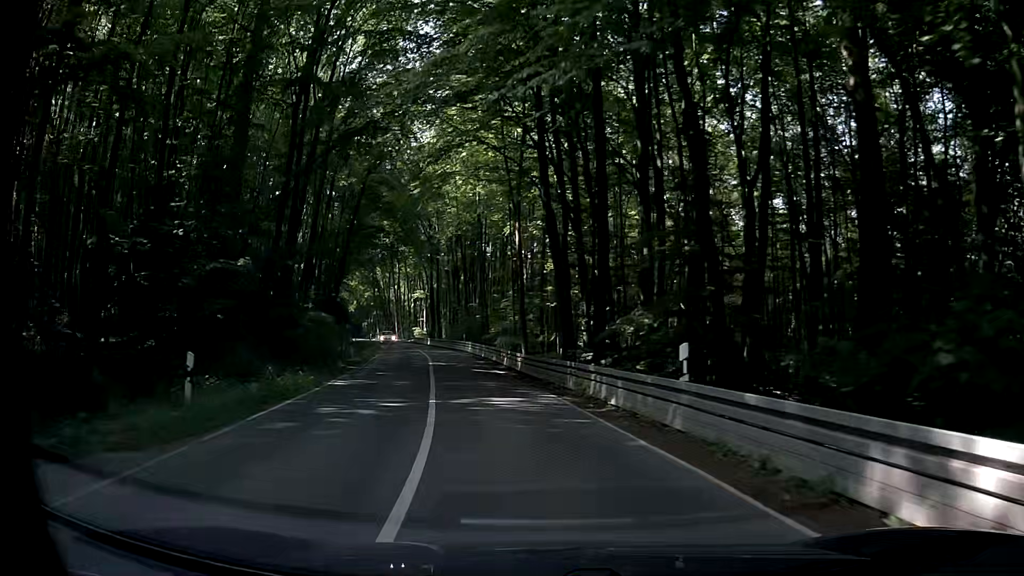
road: secondary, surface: asphalt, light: Day
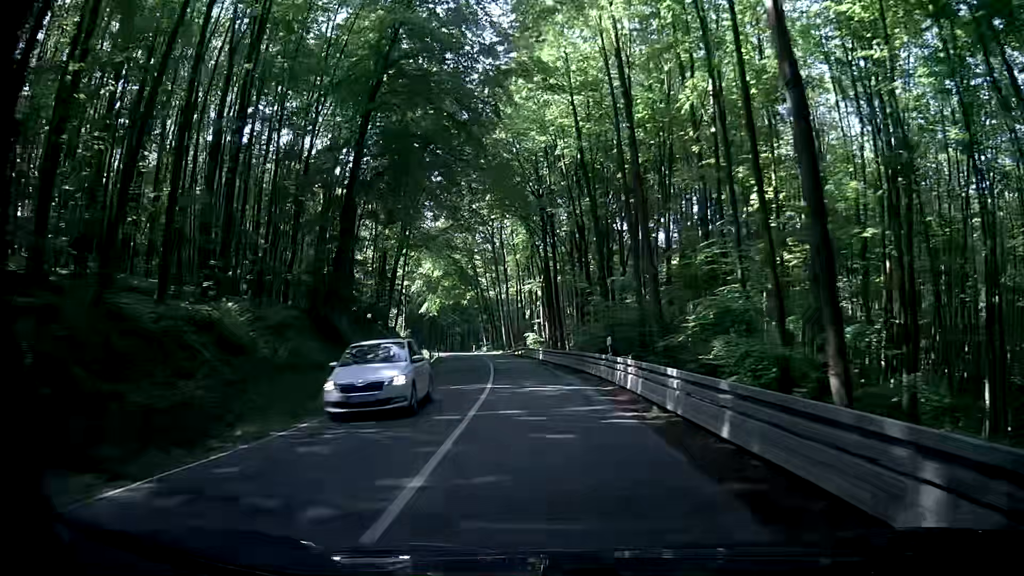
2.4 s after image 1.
(-3.9, +33.0) m; -12°
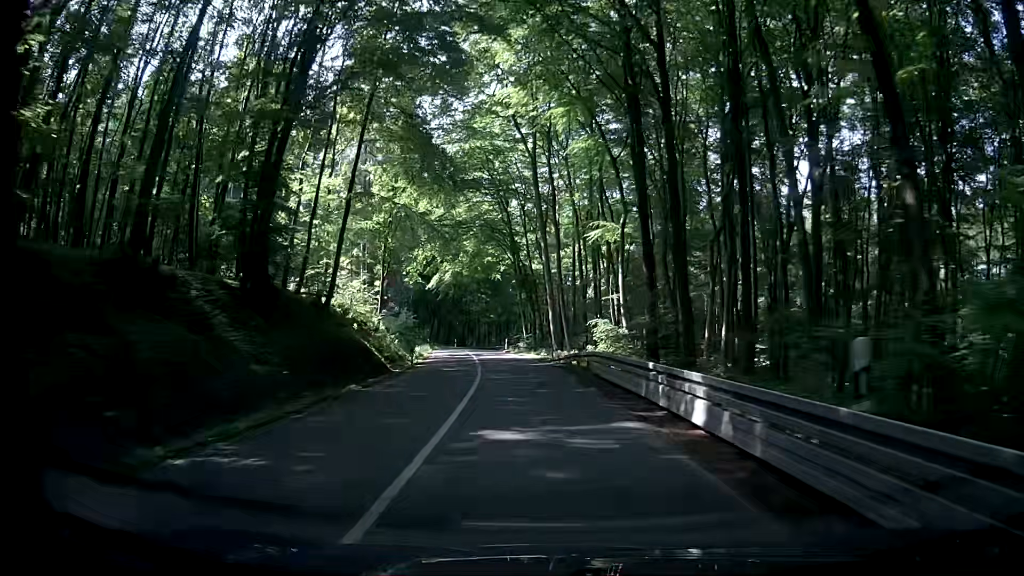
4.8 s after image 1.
(-2.3, +35.9) m; -5°
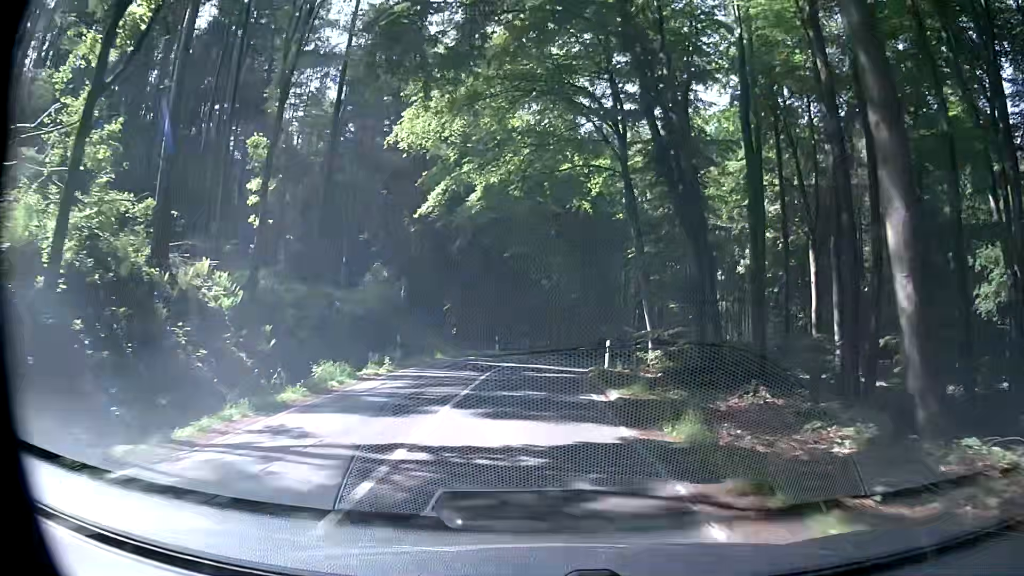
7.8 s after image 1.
(-2.7, +40.9) m; -5°
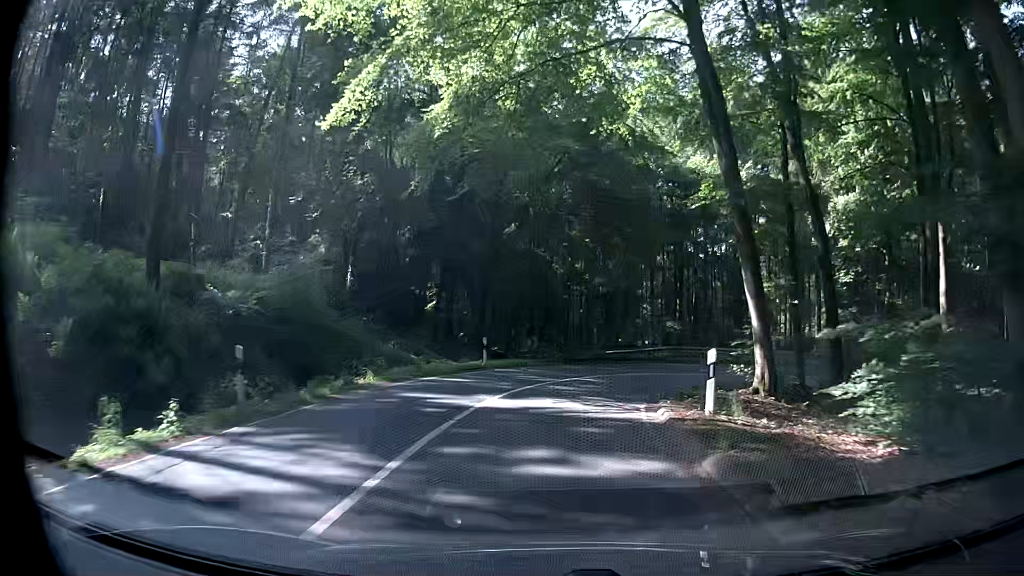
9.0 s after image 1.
(-0.6, +13.9) m; -4°
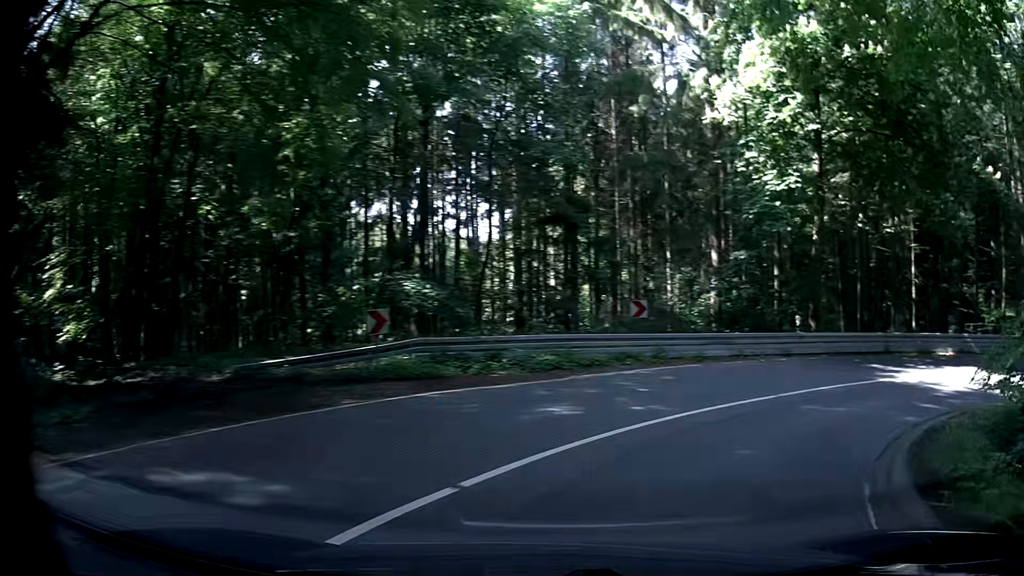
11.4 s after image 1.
(+2.0, +21.9) m; +20°
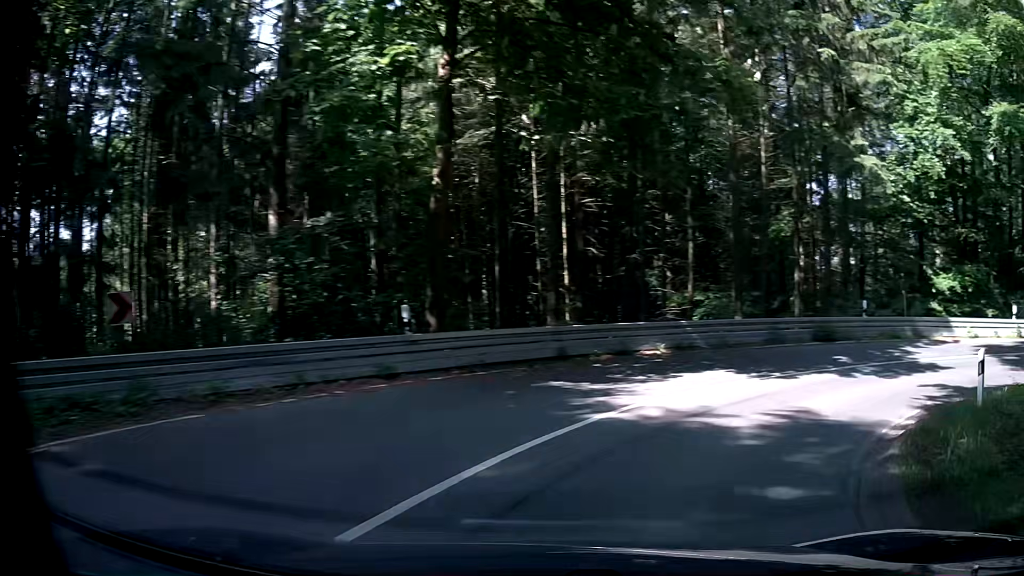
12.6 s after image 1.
(+2.8, +9.3) m; +33°
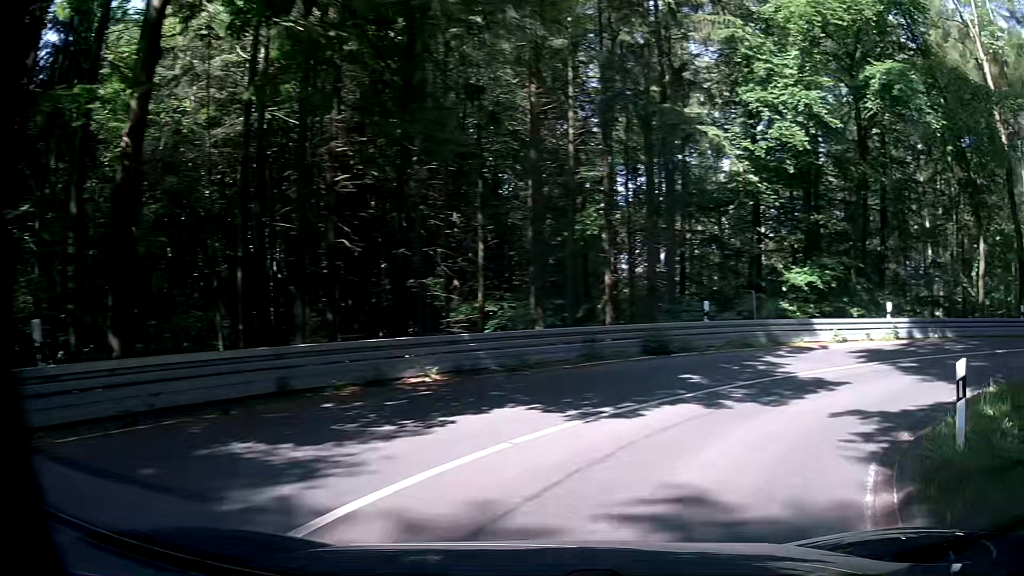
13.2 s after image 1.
(+0.7, +5.2) m; +17°
